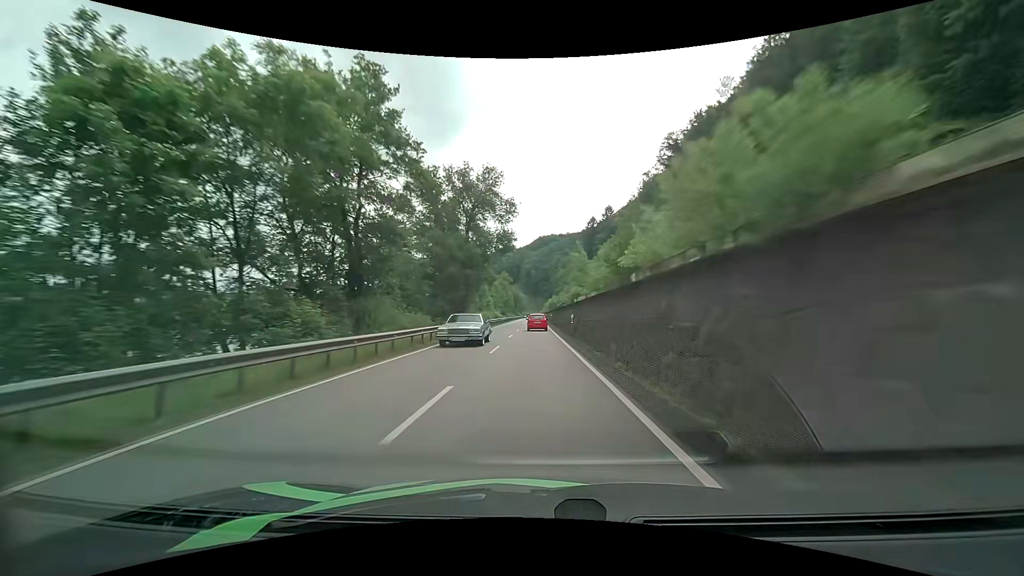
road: primary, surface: asphalt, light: Day
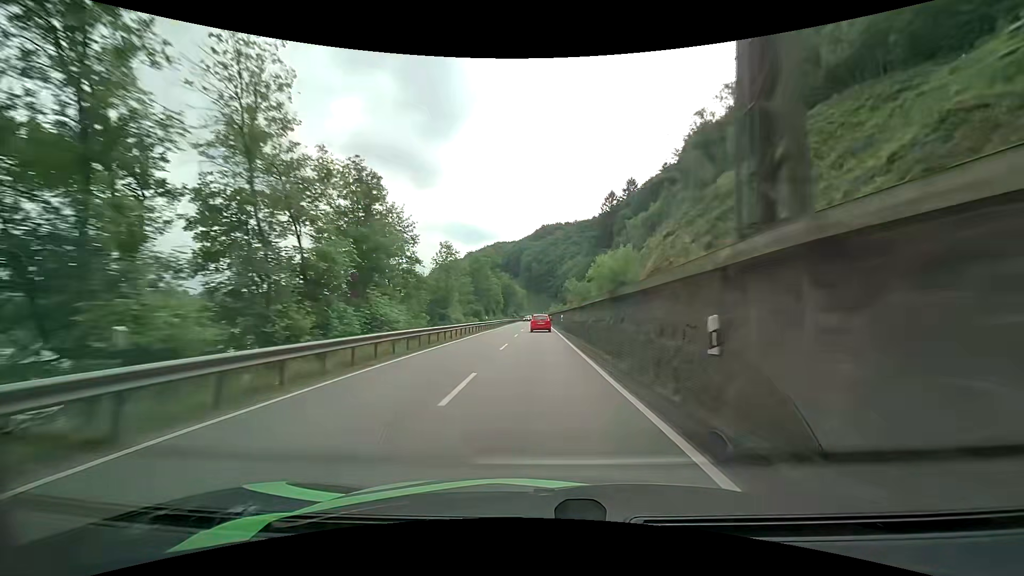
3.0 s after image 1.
(-0.5, +69.5) m; 0°
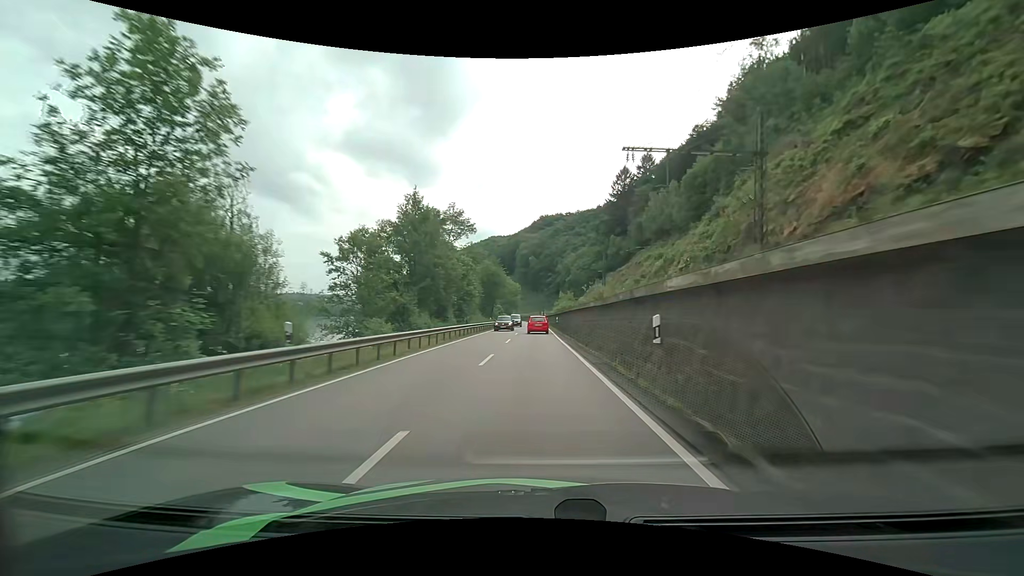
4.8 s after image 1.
(-0.1, +41.5) m; 0°
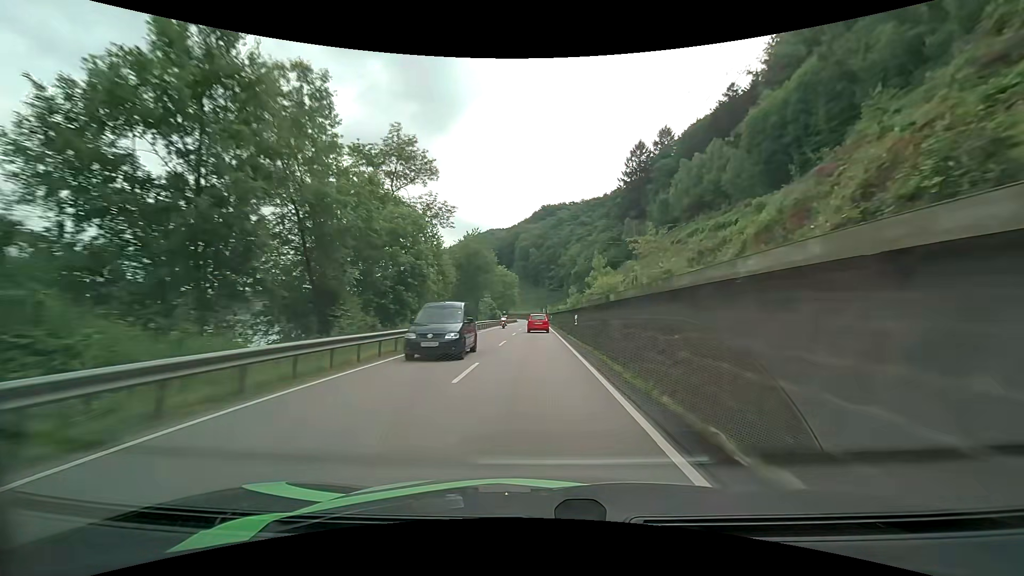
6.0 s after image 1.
(+0.2, +27.8) m; 0°
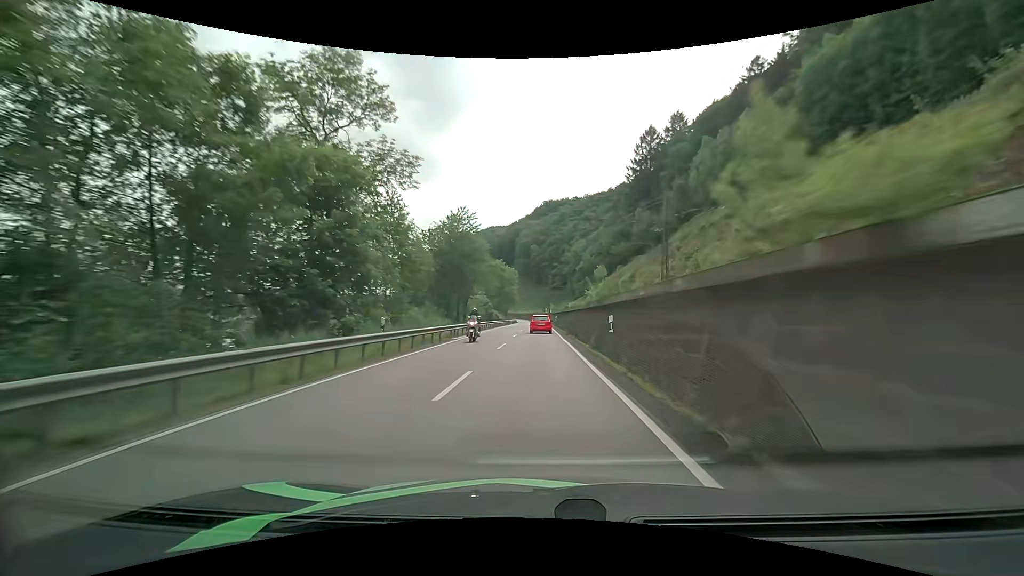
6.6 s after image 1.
(0.0, +13.8) m; 0°
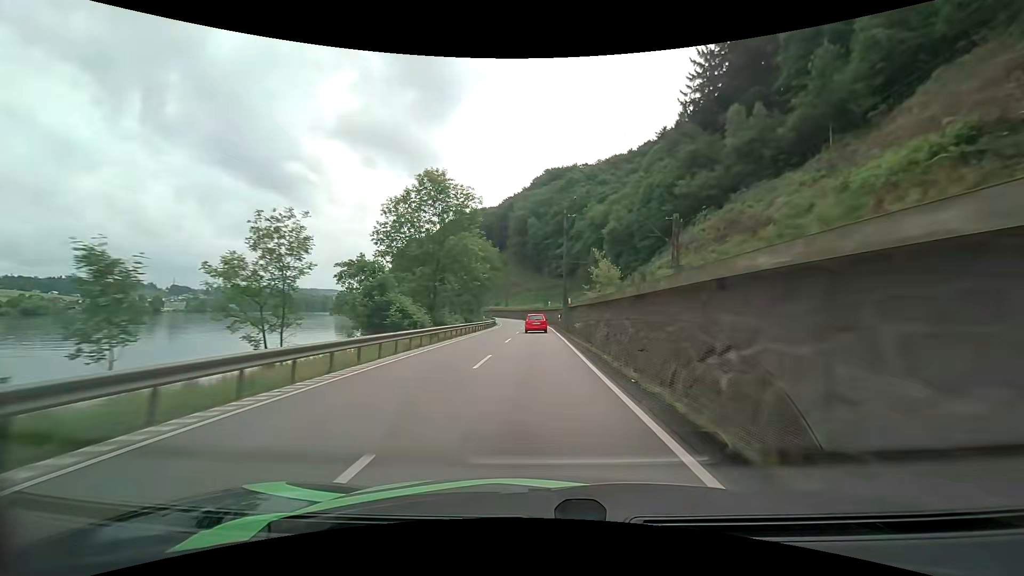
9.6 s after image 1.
(+0.1, +66.4) m; 0°
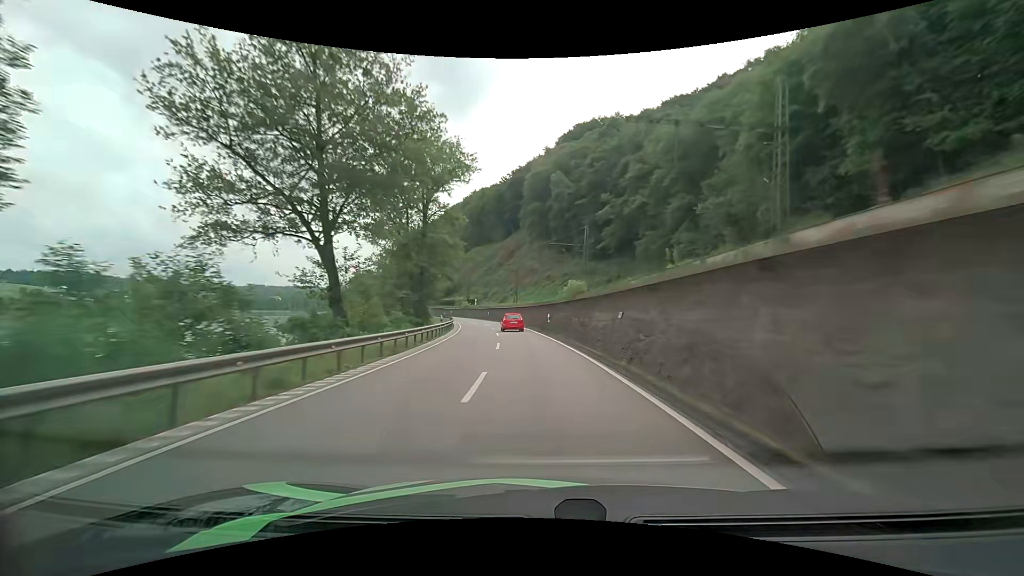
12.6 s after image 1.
(-0.9, +64.6) m; -3°
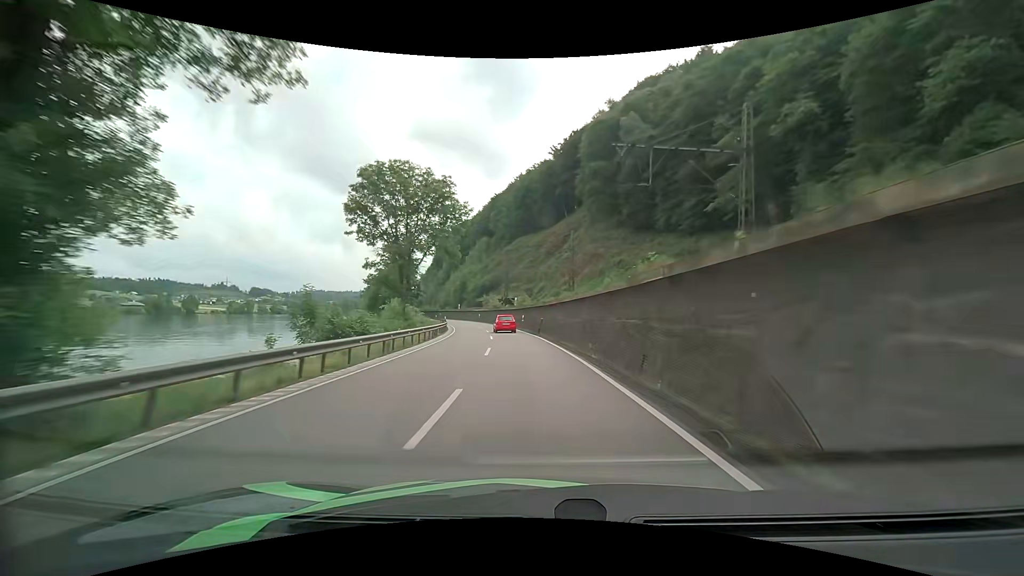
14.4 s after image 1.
(-1.8, +38.6) m; -6°
(0, +10) (-1, +20) (-2, +30) (-3, +40) (-4, +50) (-6, +60) (-8, +69) (-10, +79) (-13, +89) (-16, +98) m
